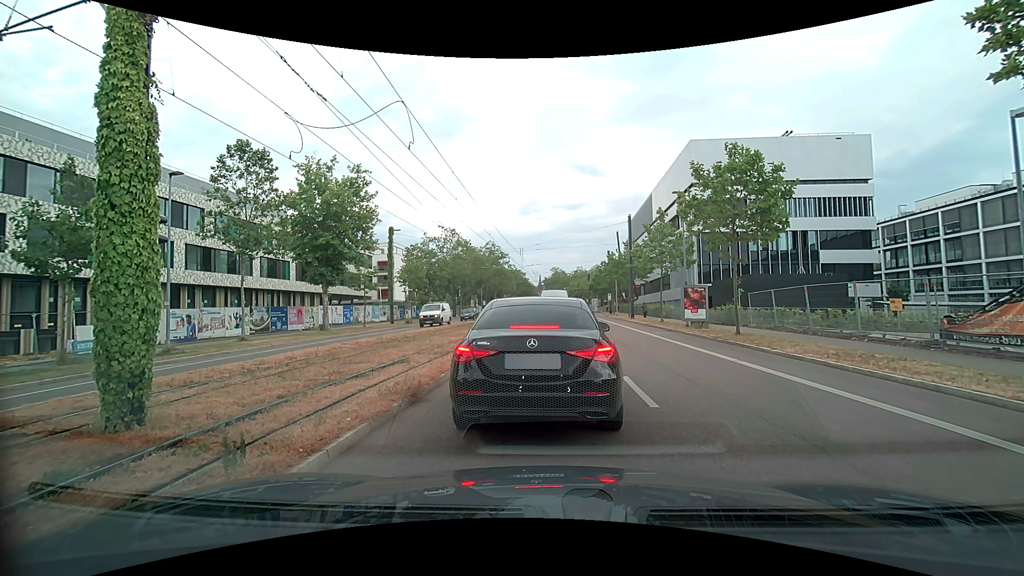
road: secondary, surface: asphalt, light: Day
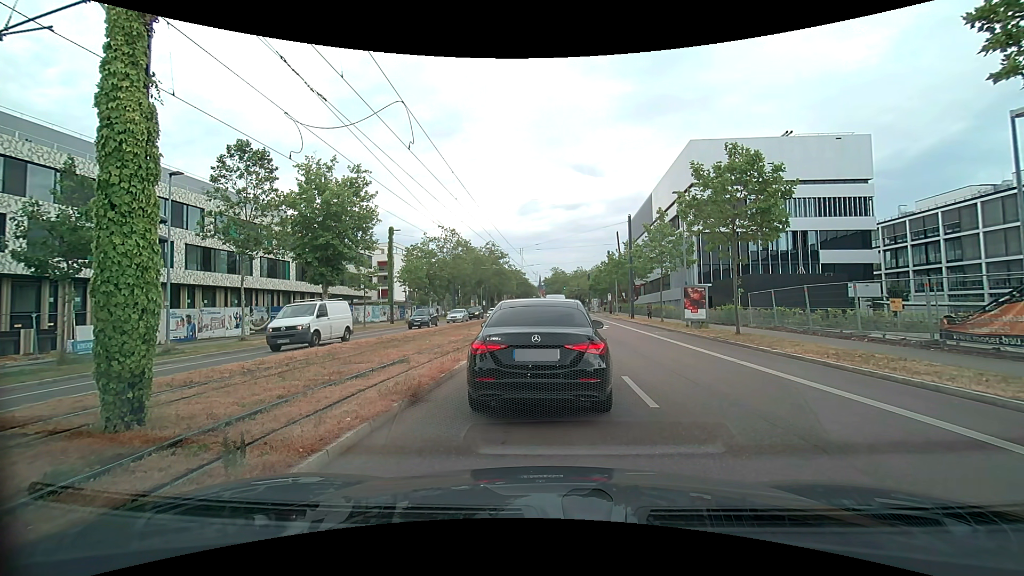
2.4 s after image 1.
(0.0, 0.0) m; 0°
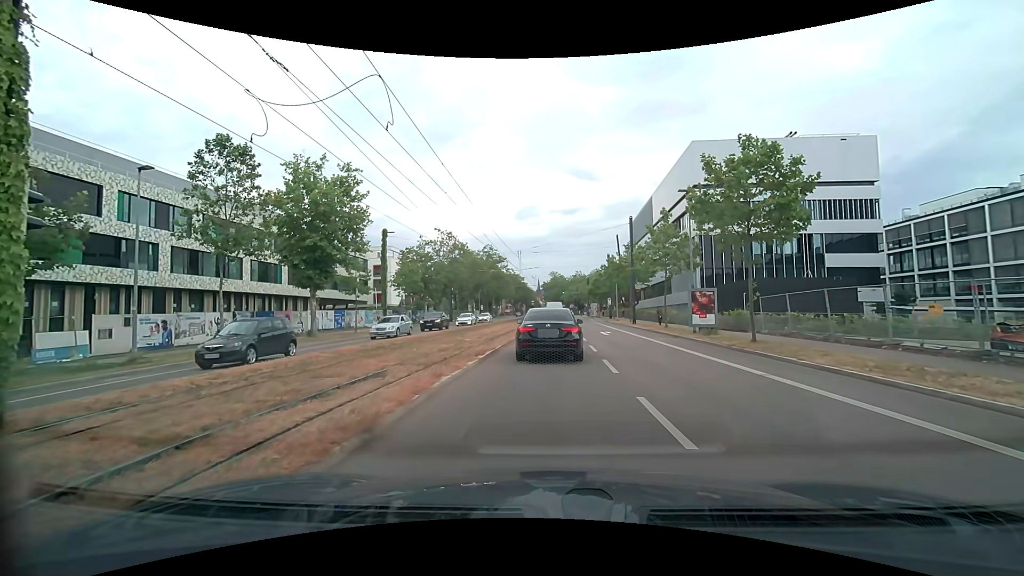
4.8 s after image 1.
(0.0, +2.0) m; +1°
(0, +10) (+1, +20) (+1, +30) (+2, +40) (+3, +50) (+3, +60) (+4, +70) (+5, +80) (+5, +90) (+6, +100) m
